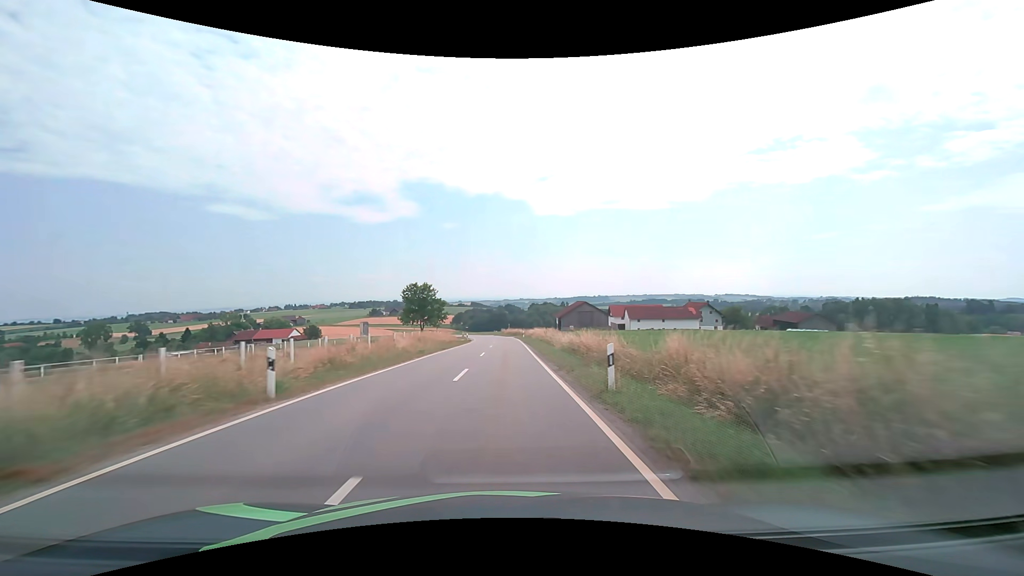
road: tertiary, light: Day
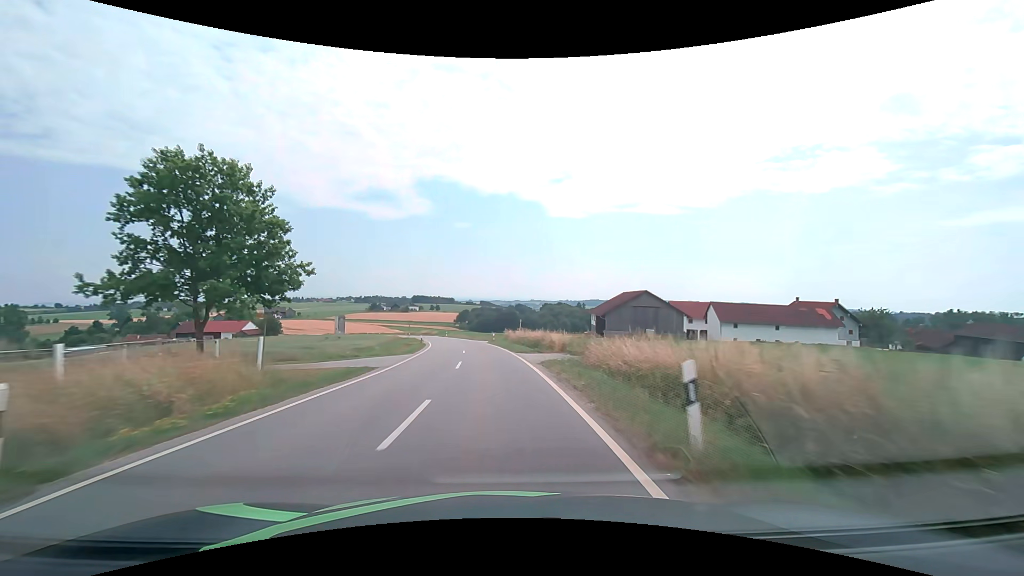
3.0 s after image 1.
(+0.1, +55.6) m; -1°
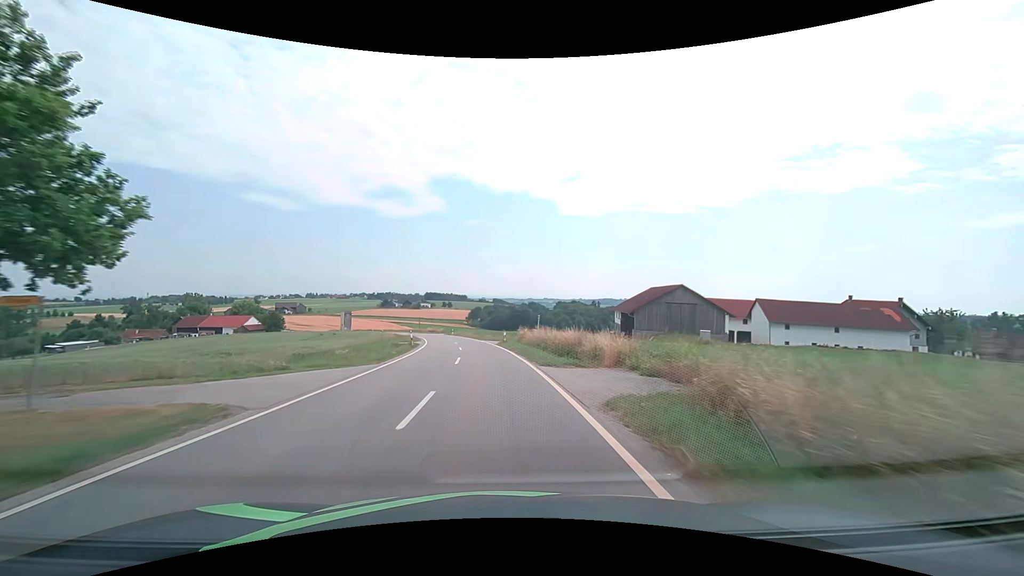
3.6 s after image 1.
(-0.1, +11.1) m; -1°
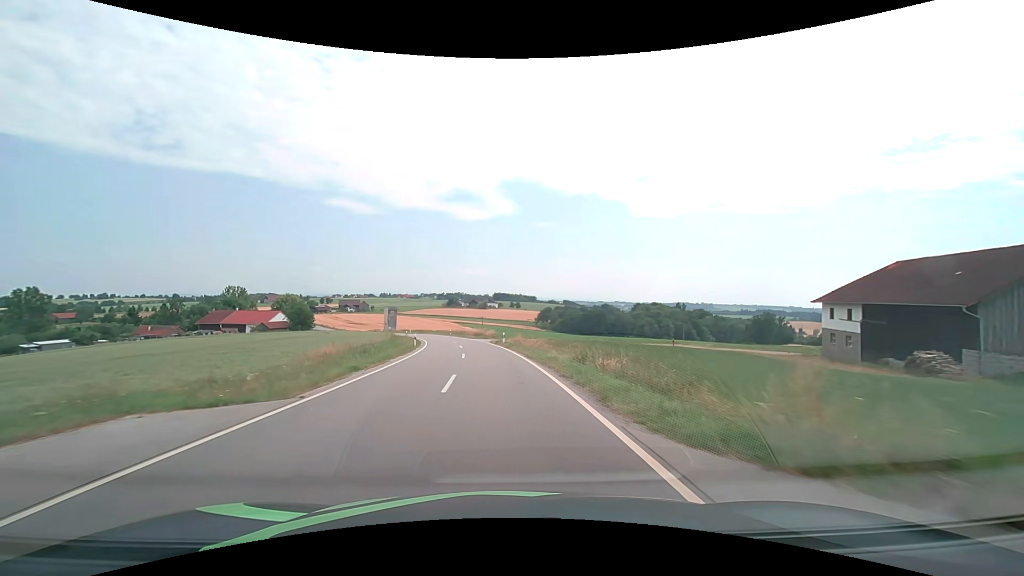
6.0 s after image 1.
(-3.2, +44.9) m; -8°
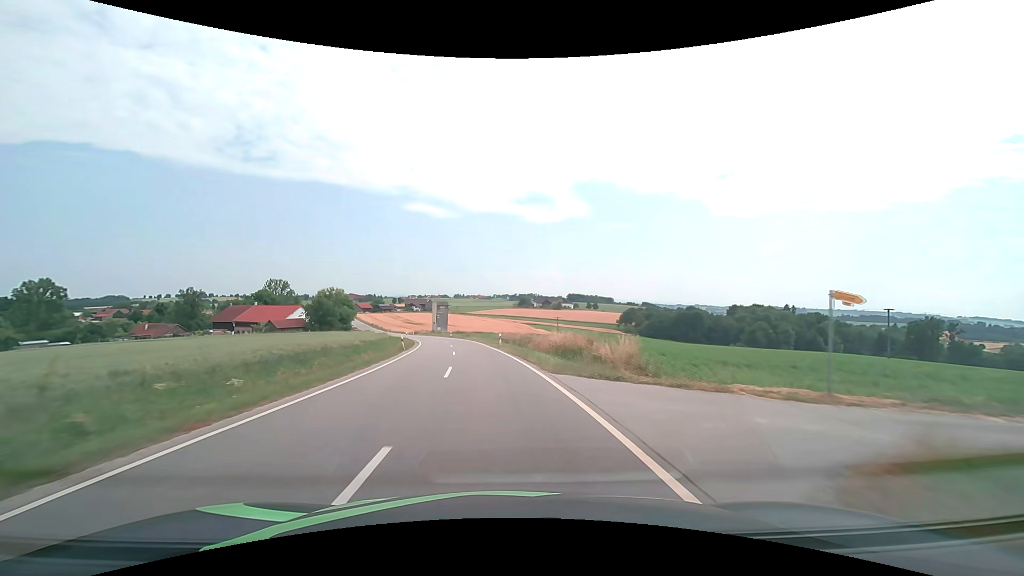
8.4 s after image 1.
(-3.0, +45.4) m; -8°
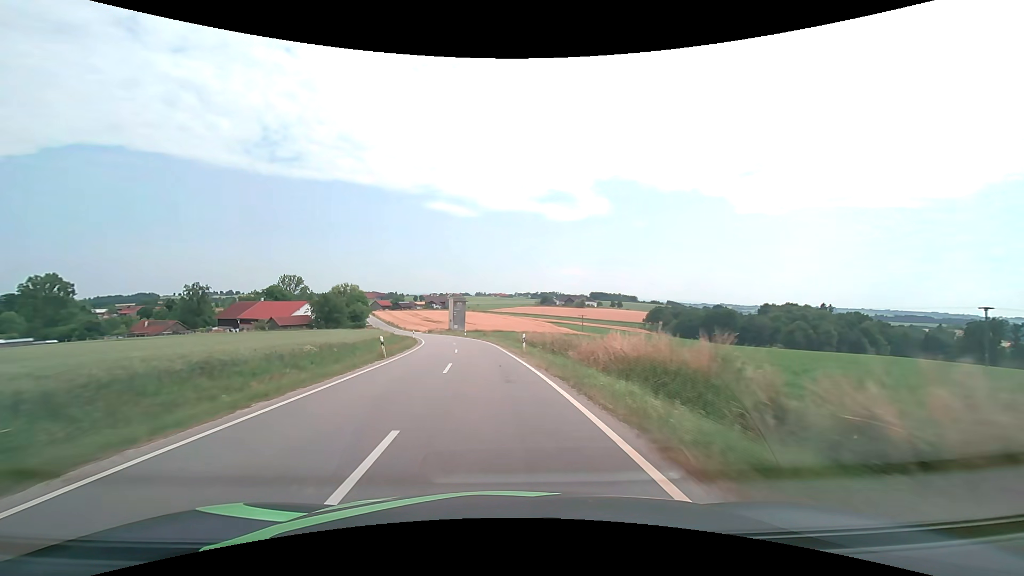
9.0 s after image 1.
(-0.2, +11.4) m; -2°
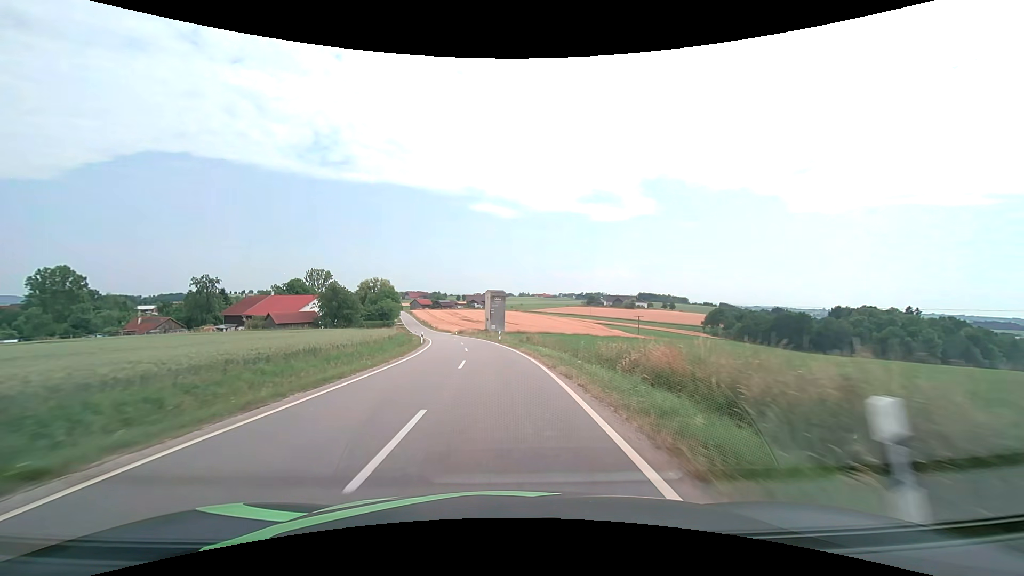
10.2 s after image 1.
(-1.0, +22.8) m; -5°
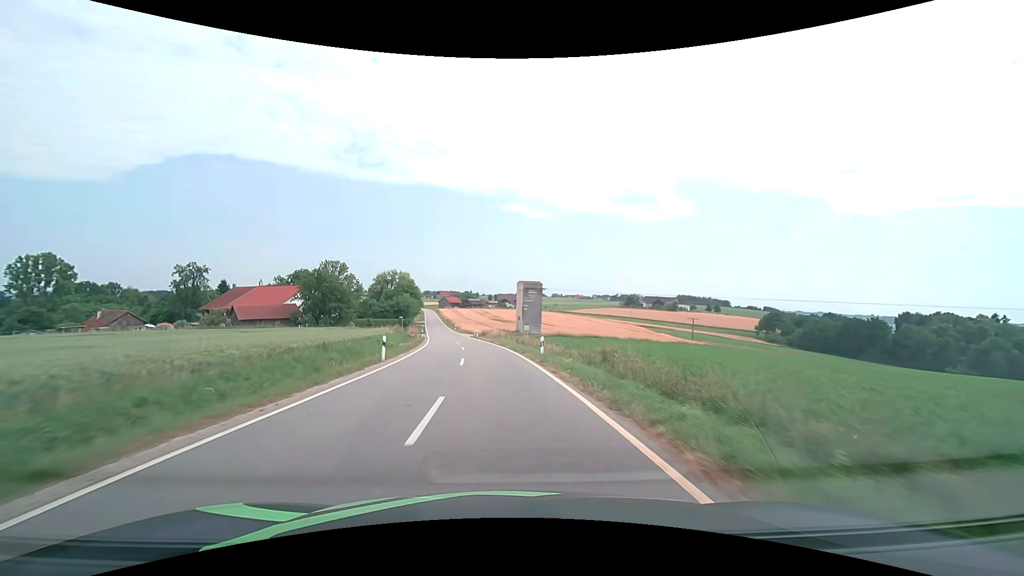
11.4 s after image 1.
(-0.8, +22.9) m; -4°
(0, +10) (-1, +20) (-1, +30) (-2, +40) (-4, +50) (-5, +60) (-7, +70) (-9, +79) (-10, +89) (-12, +99) m
